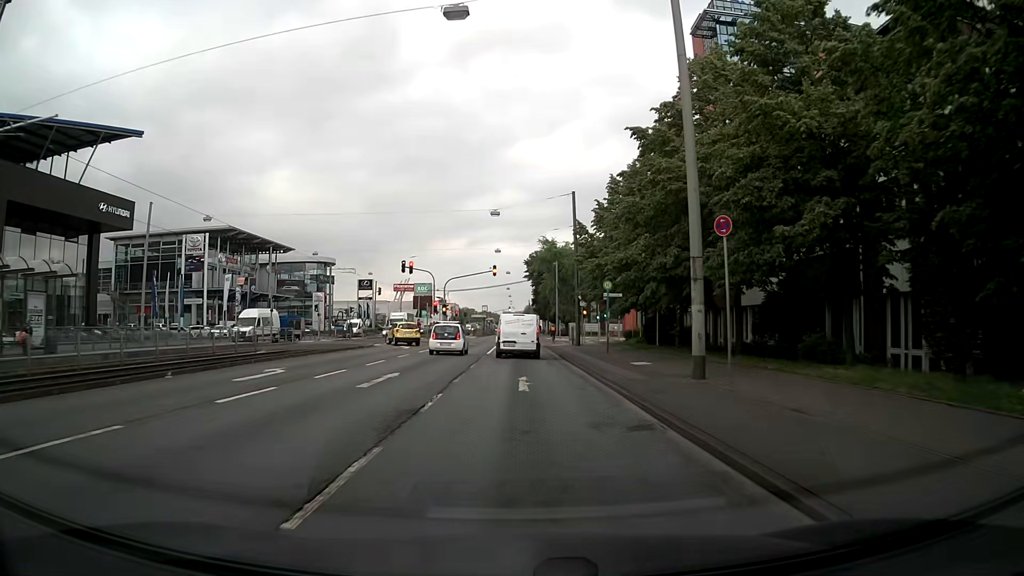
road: primary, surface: asphalt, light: Day
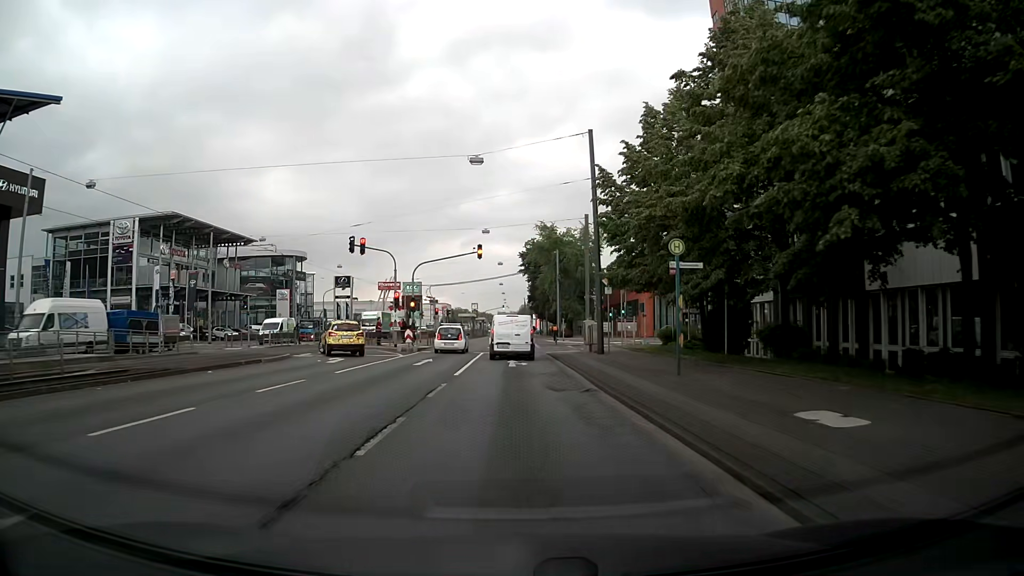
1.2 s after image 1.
(0.0, +15.3) m; 0°
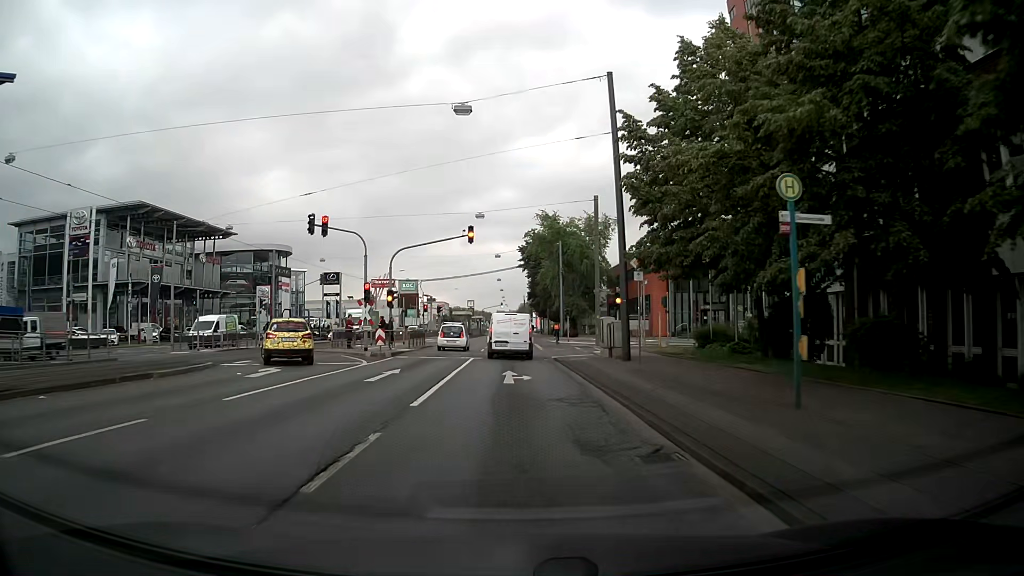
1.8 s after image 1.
(+0.1, +7.7) m; +1°
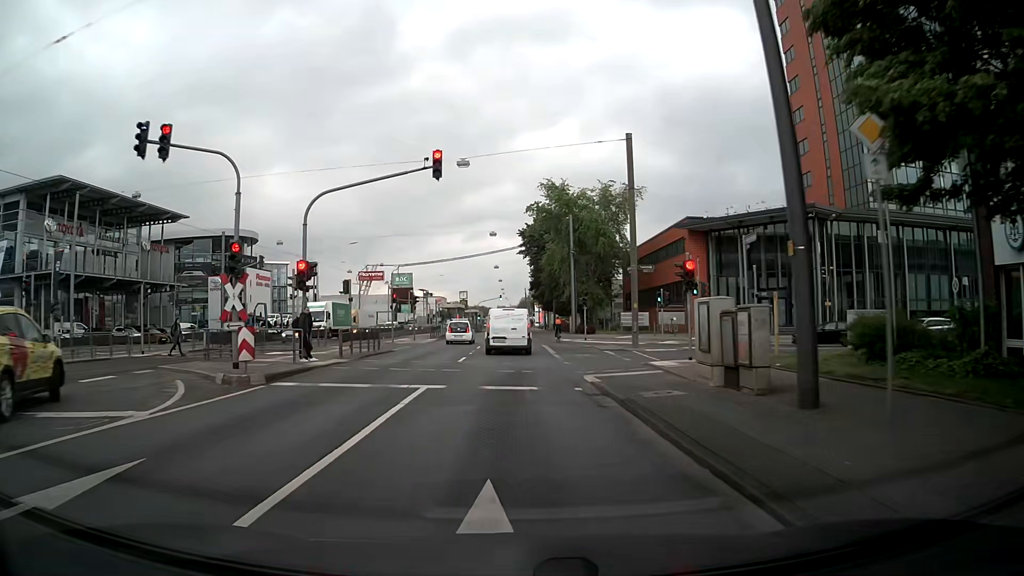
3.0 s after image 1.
(-0.2, +15.3) m; +1°
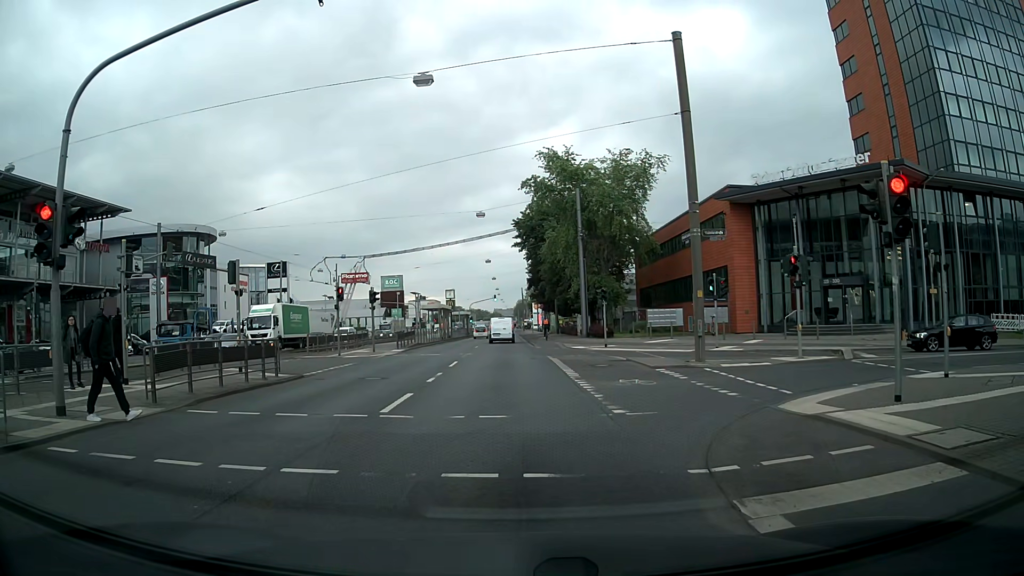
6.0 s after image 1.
(-0.2, +11.4) m; 0°
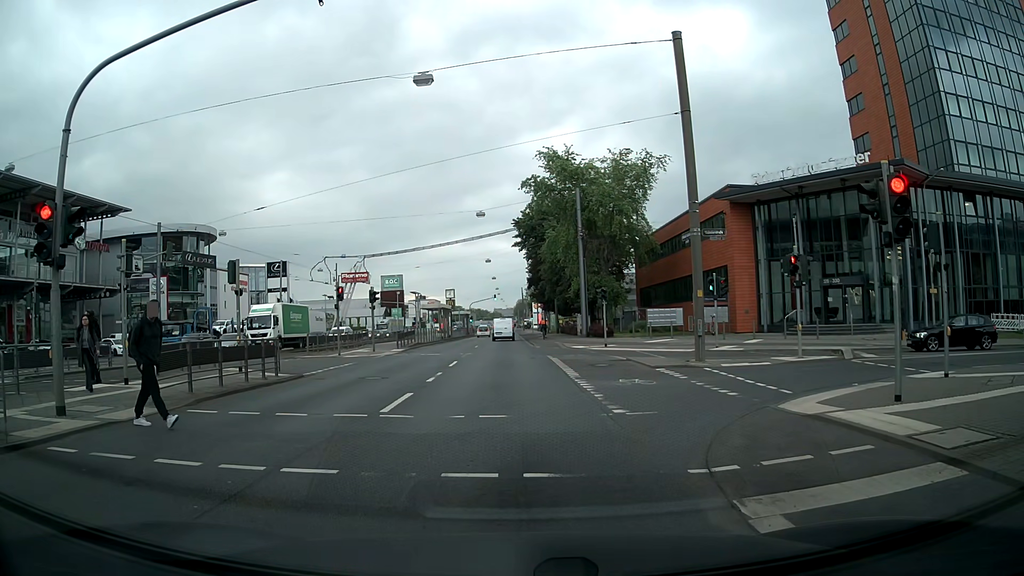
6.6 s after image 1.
(0.0, 0.0) m; 0°
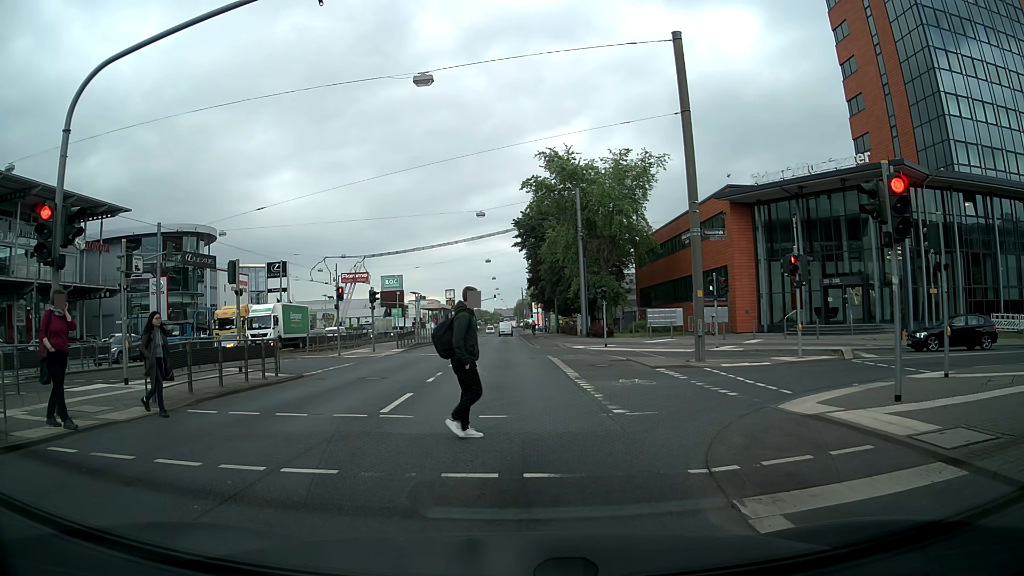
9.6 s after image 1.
(0.0, 0.0) m; 0°
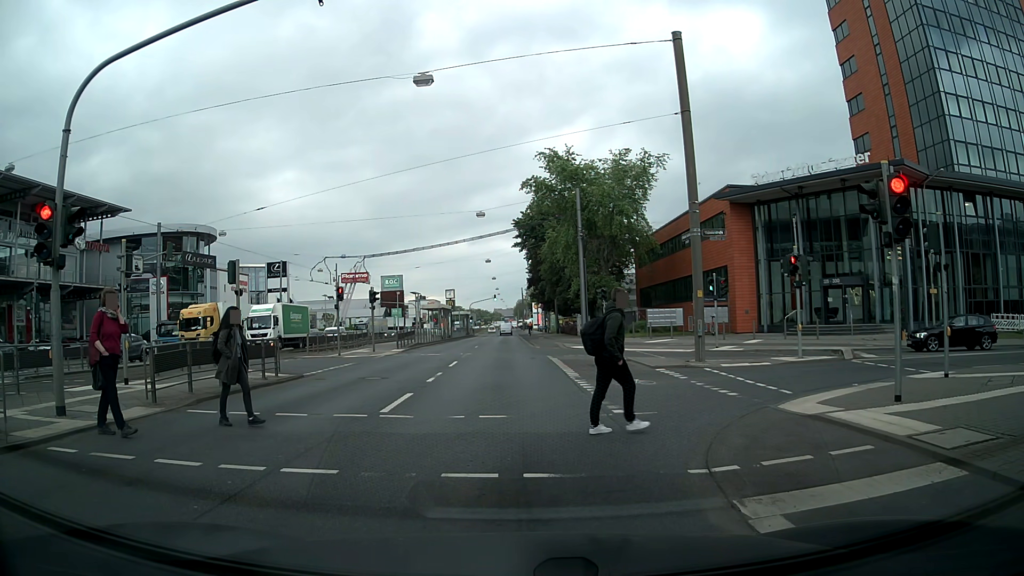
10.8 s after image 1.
(0.0, 0.0) m; 0°
